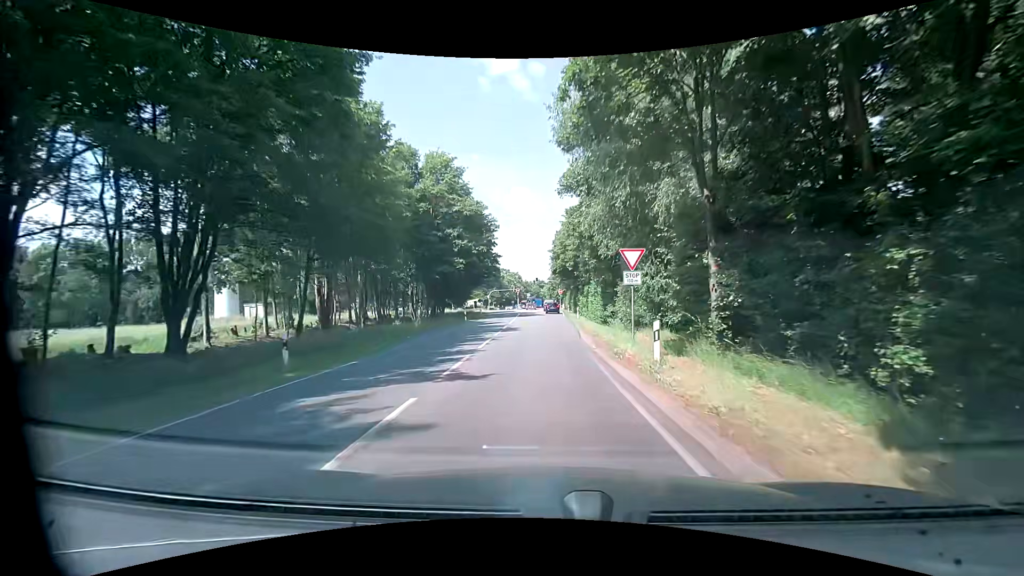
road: tertiary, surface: asphalt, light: Day
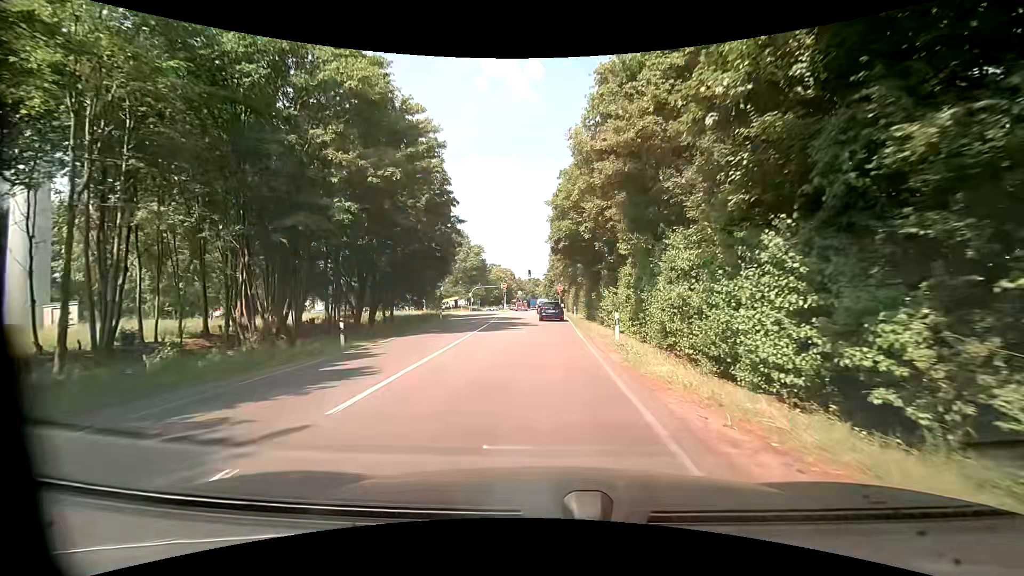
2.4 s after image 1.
(+0.8, +26.8) m; 0°
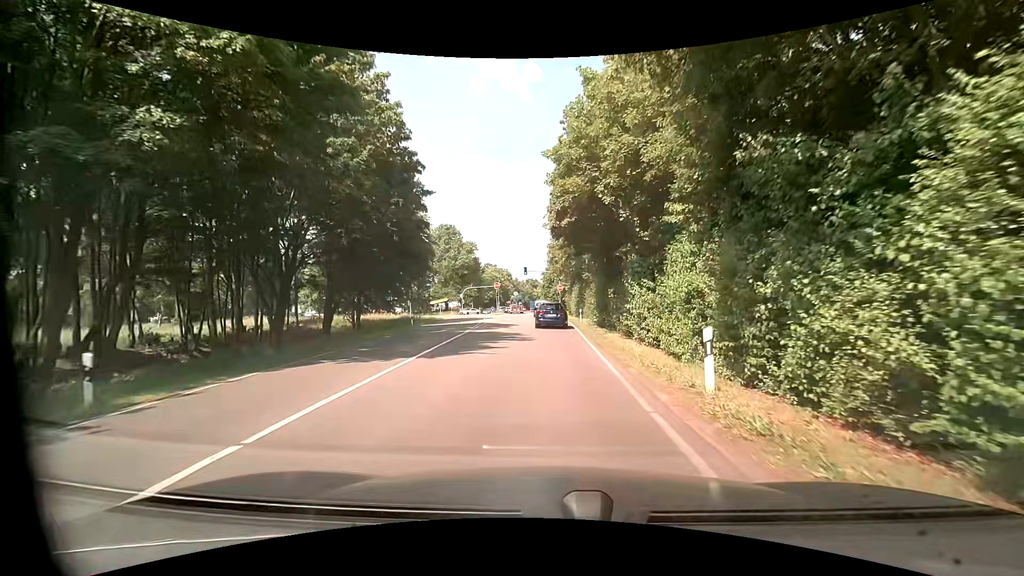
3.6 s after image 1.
(+0.3, +10.3) m; +1°
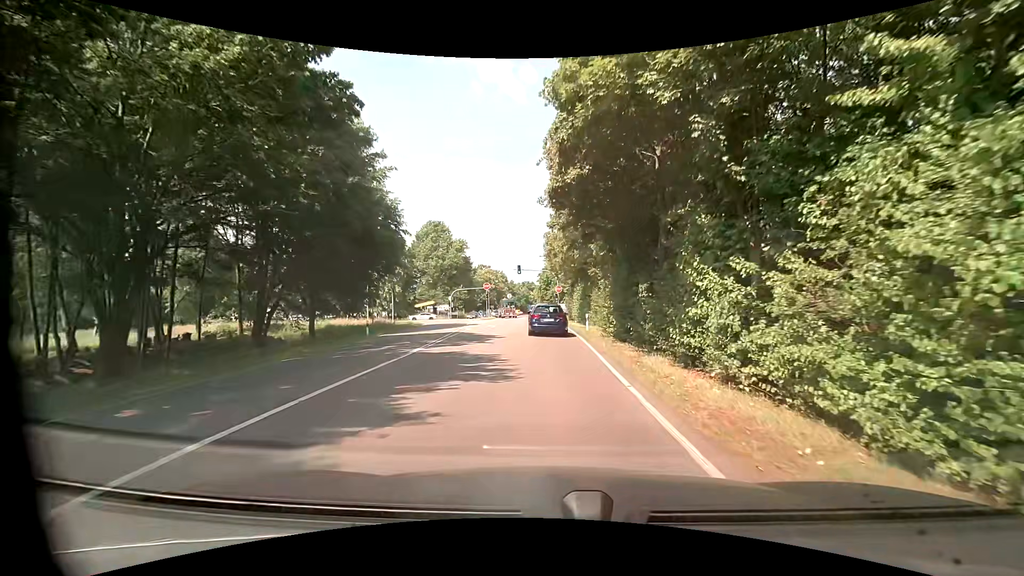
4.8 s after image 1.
(+0.1, +9.4) m; +1°
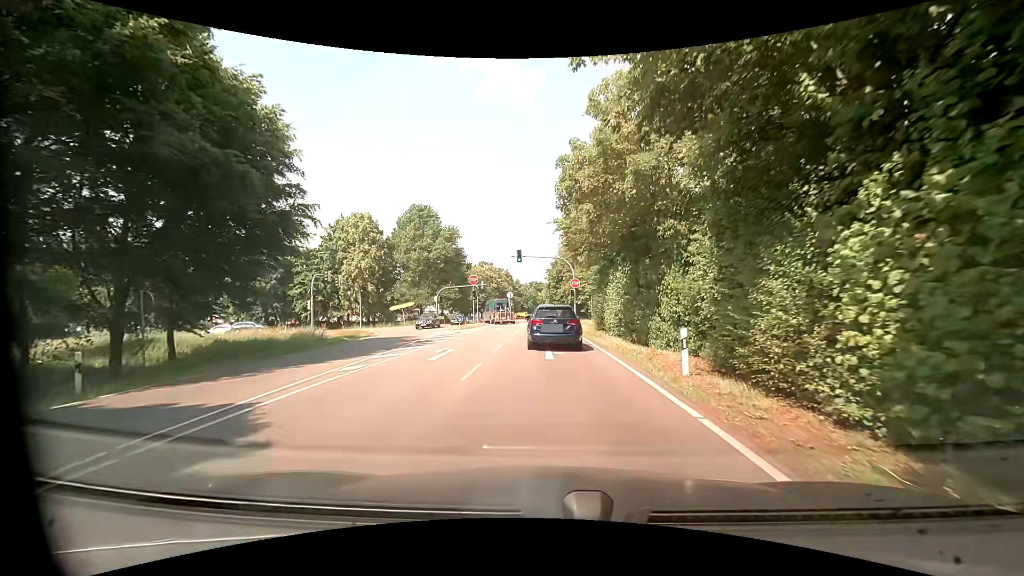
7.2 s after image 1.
(-0.4, +20.2) m; -3°
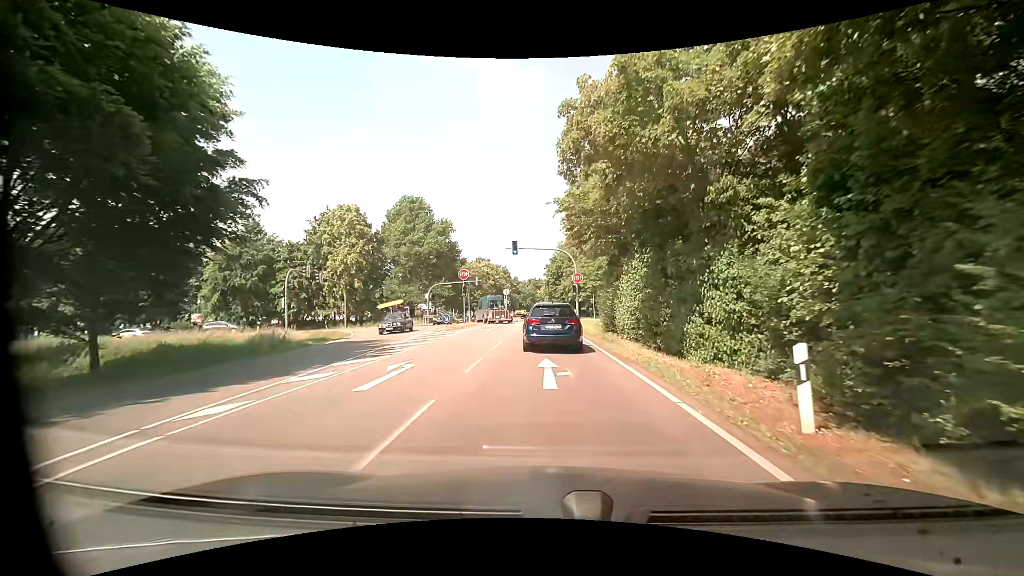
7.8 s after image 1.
(+0.1, +5.0) m; 0°
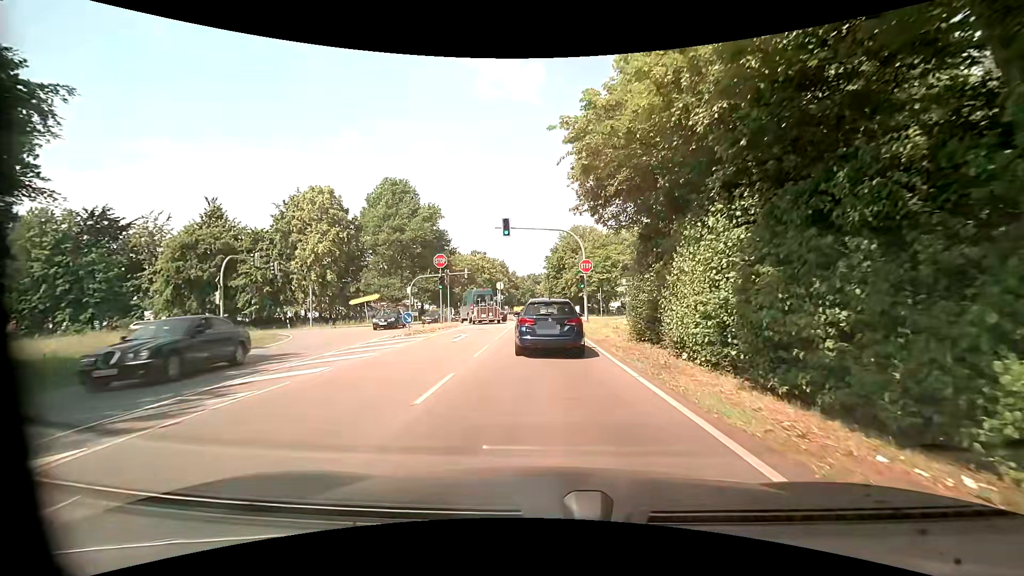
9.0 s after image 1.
(+0.3, +9.4) m; +2°
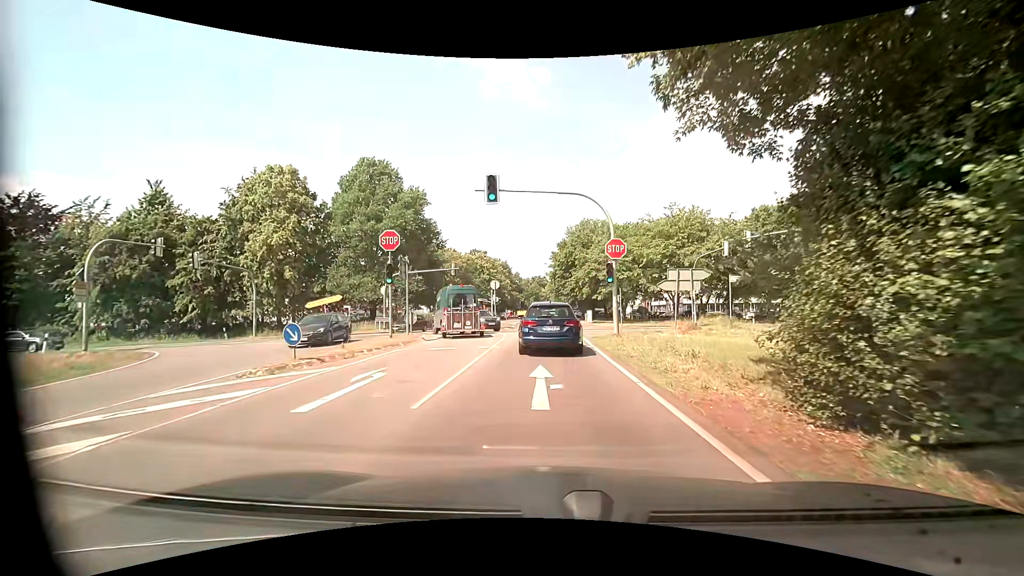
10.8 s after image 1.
(-0.2, +12.1) m; -2°
(0, +10) (0, +20) (0, +30) (0, +40) (0, +50) (-1, +60) (-2, +70) (-2, +80) (-2, +90) (-2, +100) m
